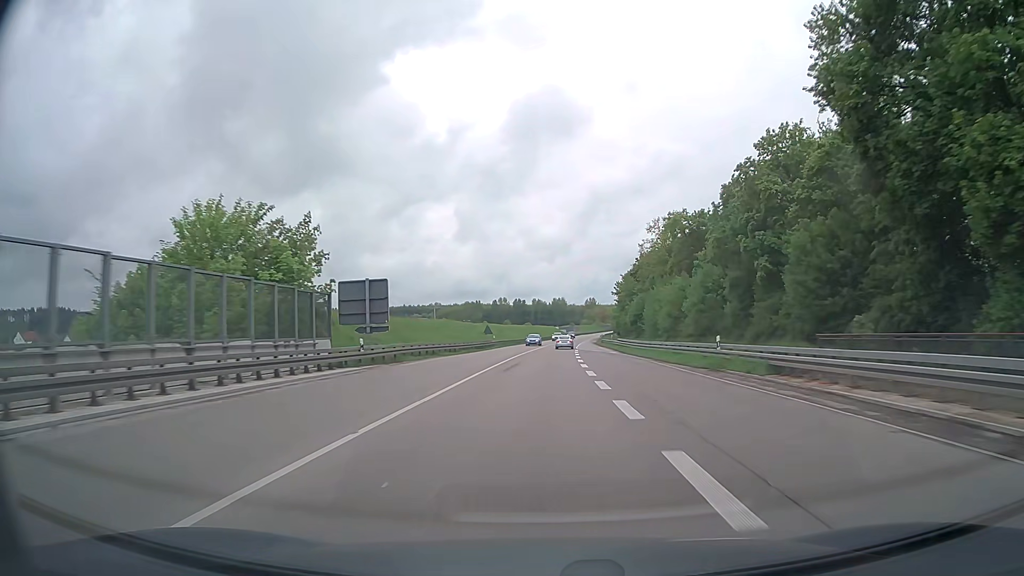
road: trunk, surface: asphalt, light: Day
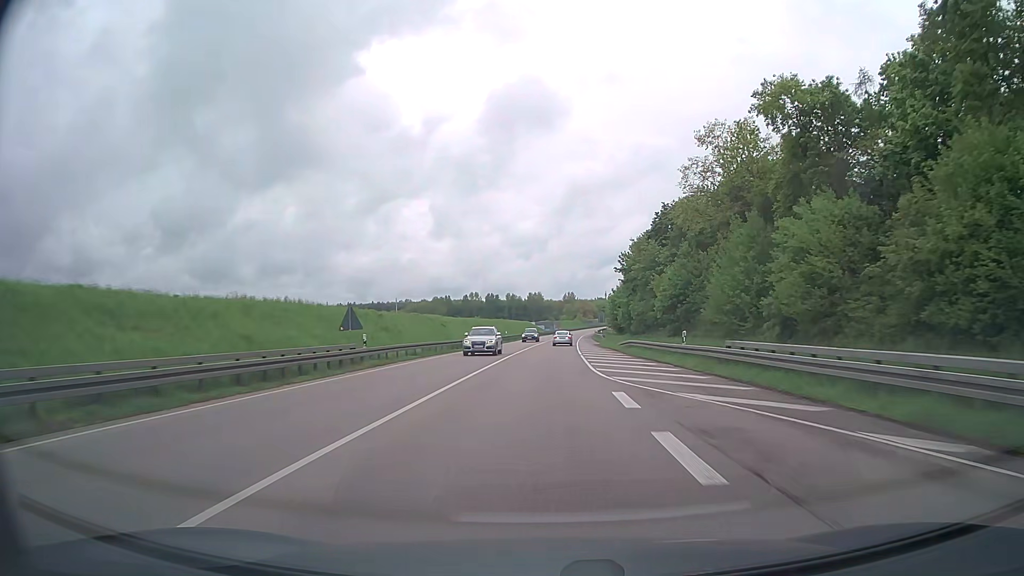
(+0.7, +47.1) m; +2°
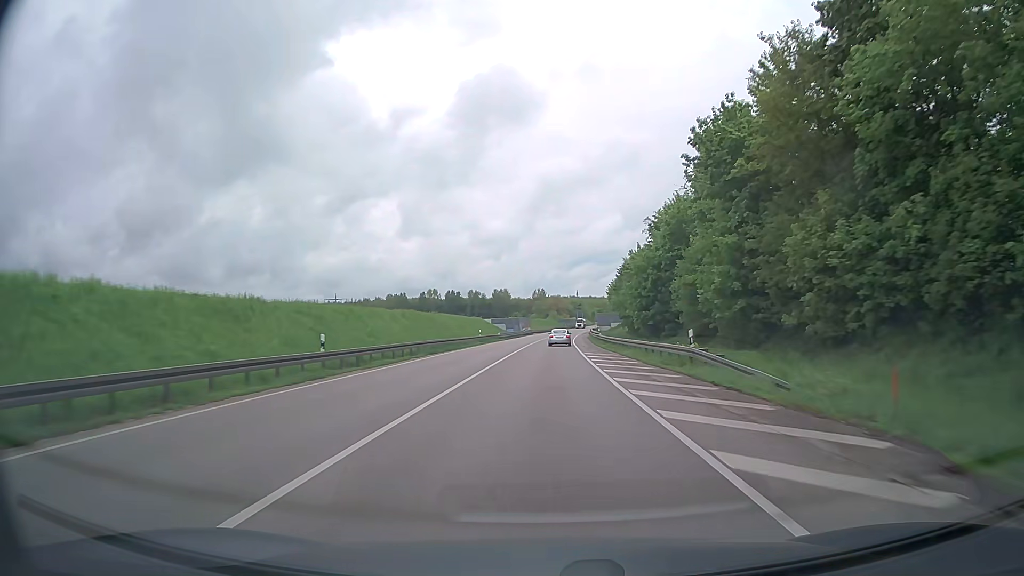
(+1.4, +62.9) m; +3°
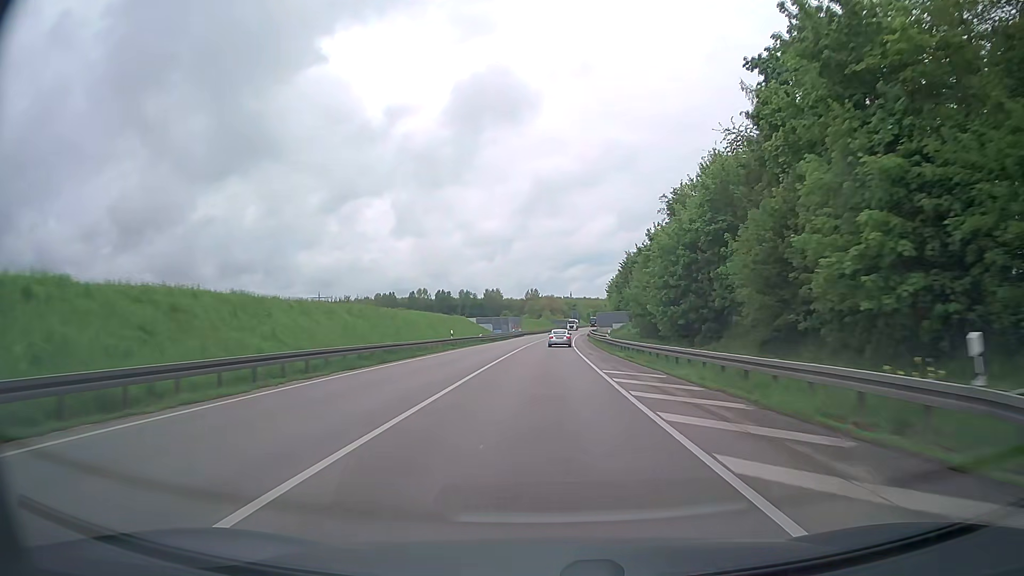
(0.0, +15.5) m; +1°
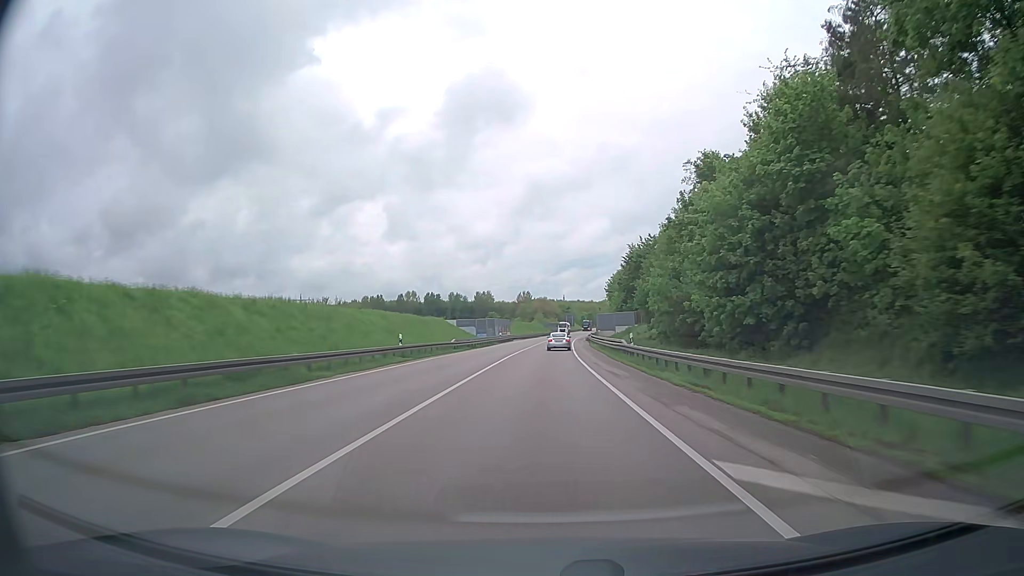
(+0.1, +15.5) m; +1°
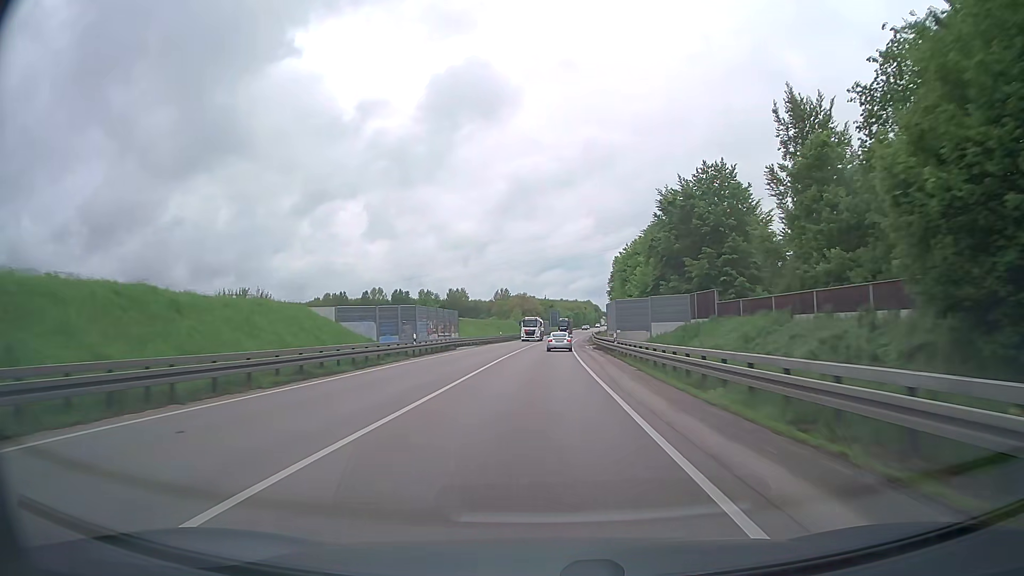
(+0.7, +46.9) m; +2°
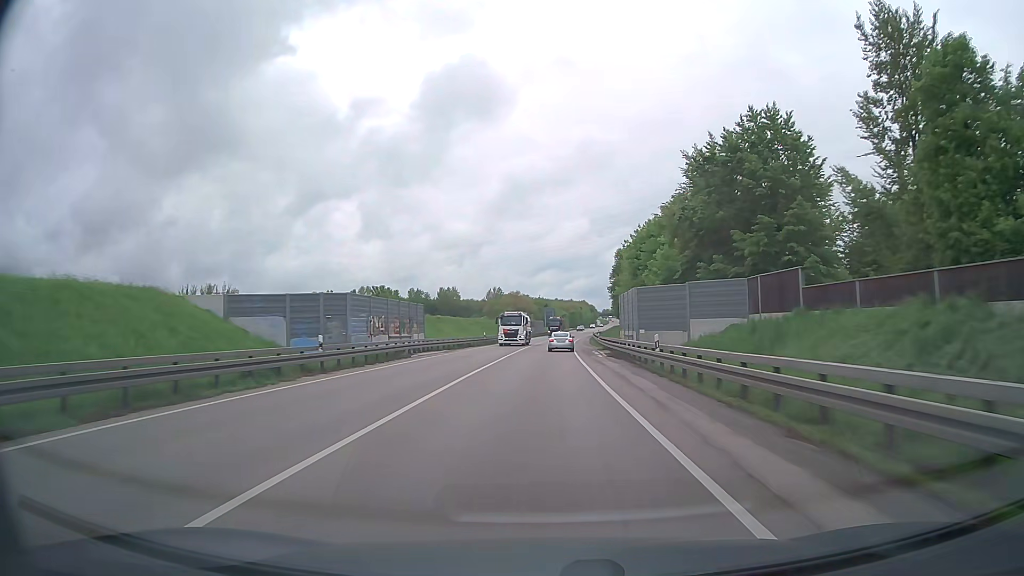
(0.0, +15.7) m; 0°
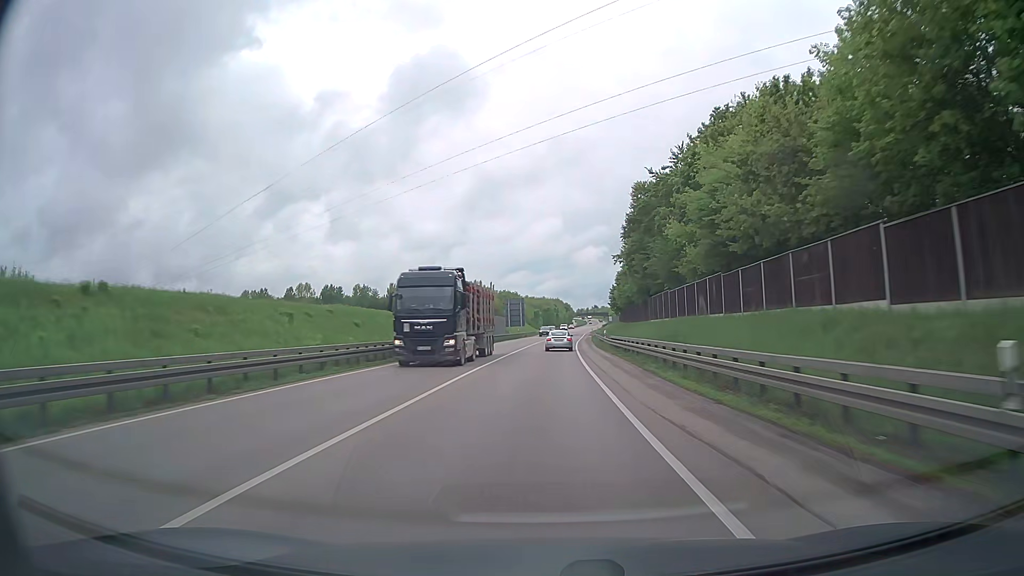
(+1.3, +62.5) m; +2°
(0, +10) (0, +20) (0, +30) (+1, +40) (+1, +50) (+2, +60) (+2, +70) (+3, +80) (+3, +90) (+4, +100) m
